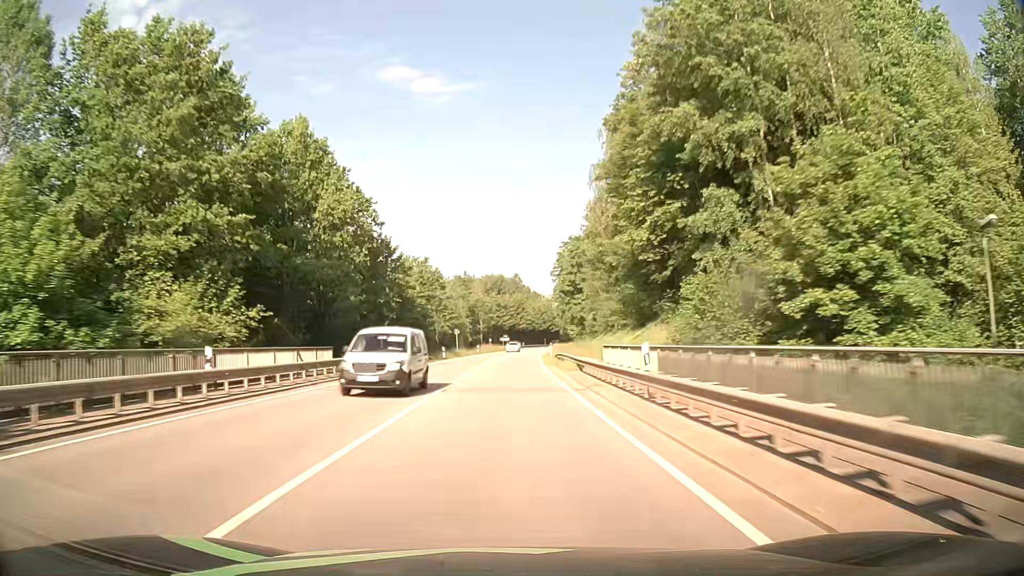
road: secondary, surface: asphalt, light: Day
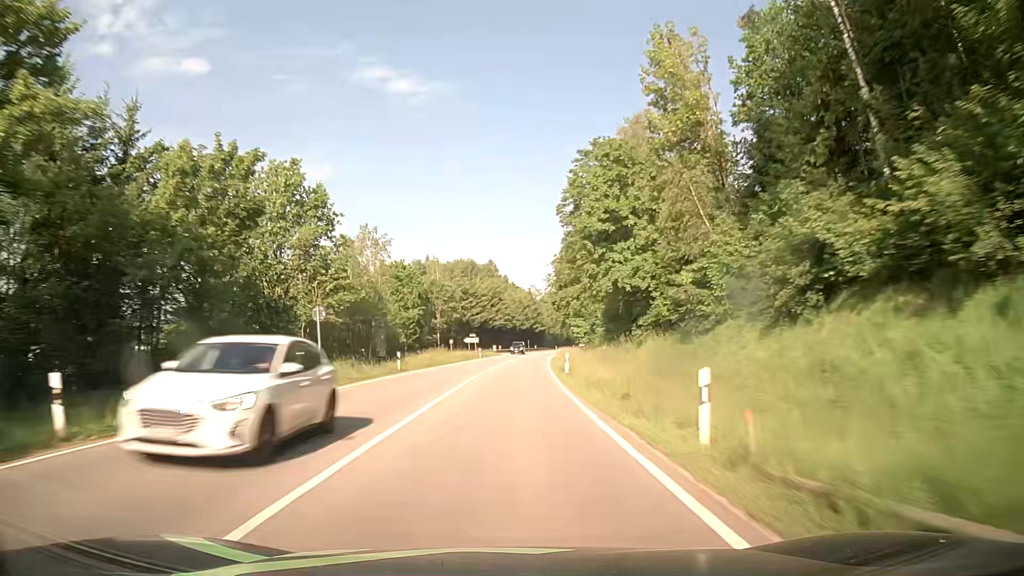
(+0.9, +47.7) m; +2°
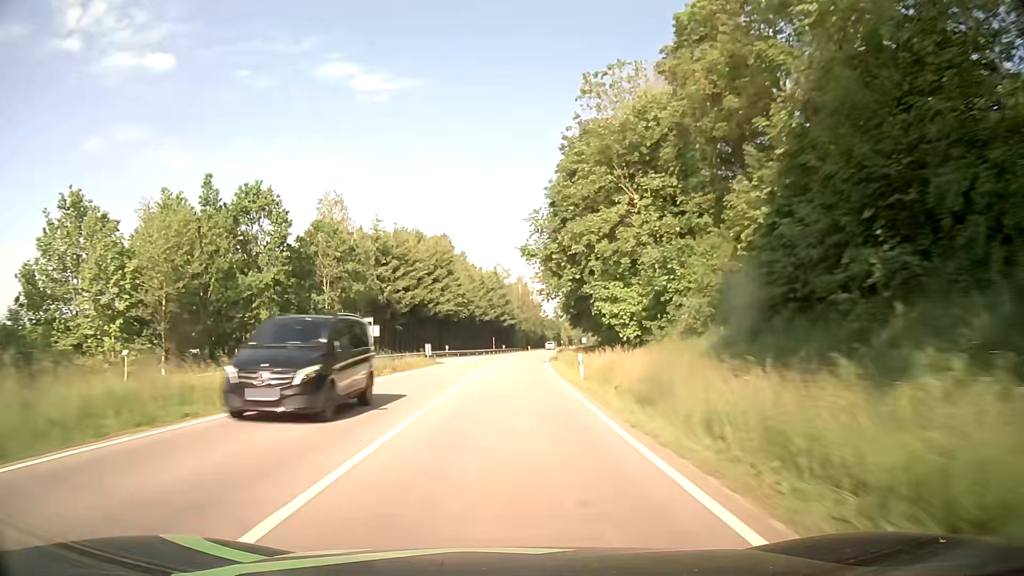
(+1.1, +47.6) m; +3°
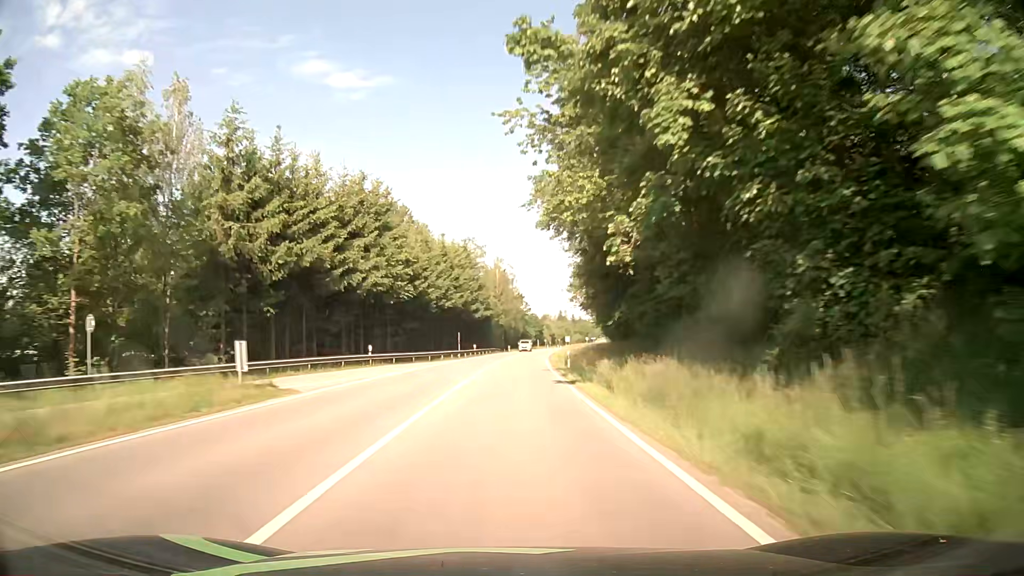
(+0.5, +31.7) m; +2°
